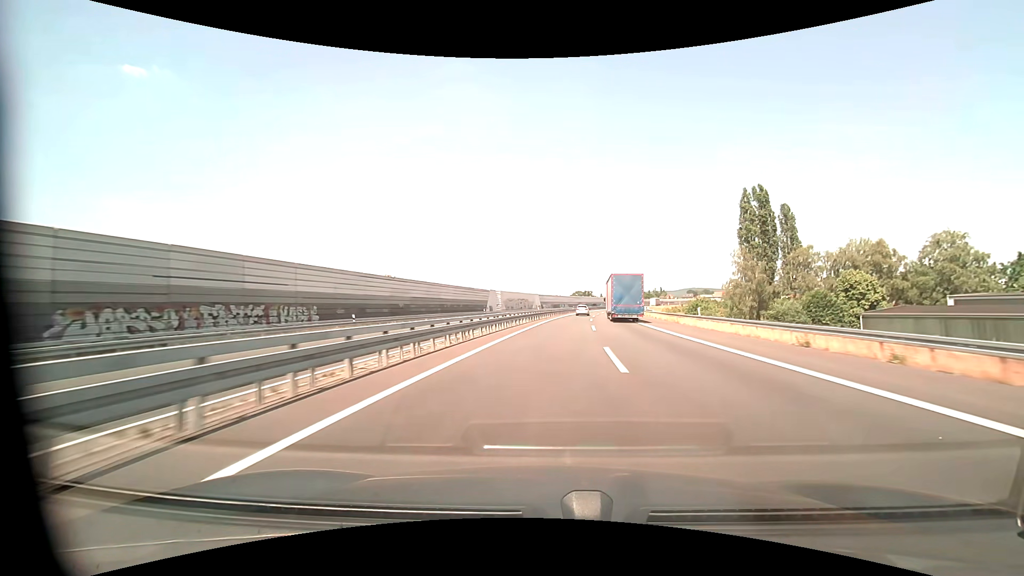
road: motorway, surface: asphalt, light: Day
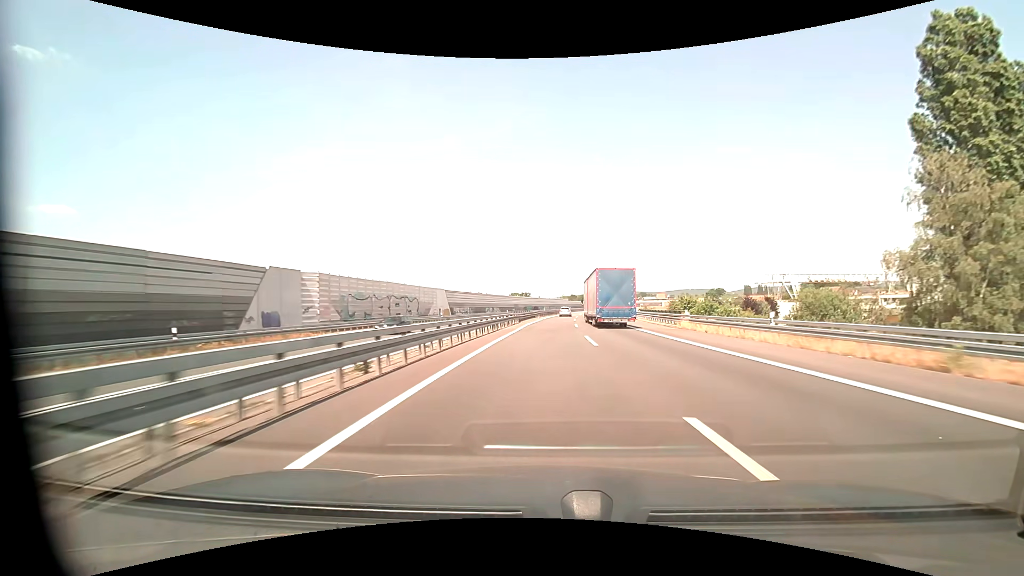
(+4.2, +64.7) m; +7°
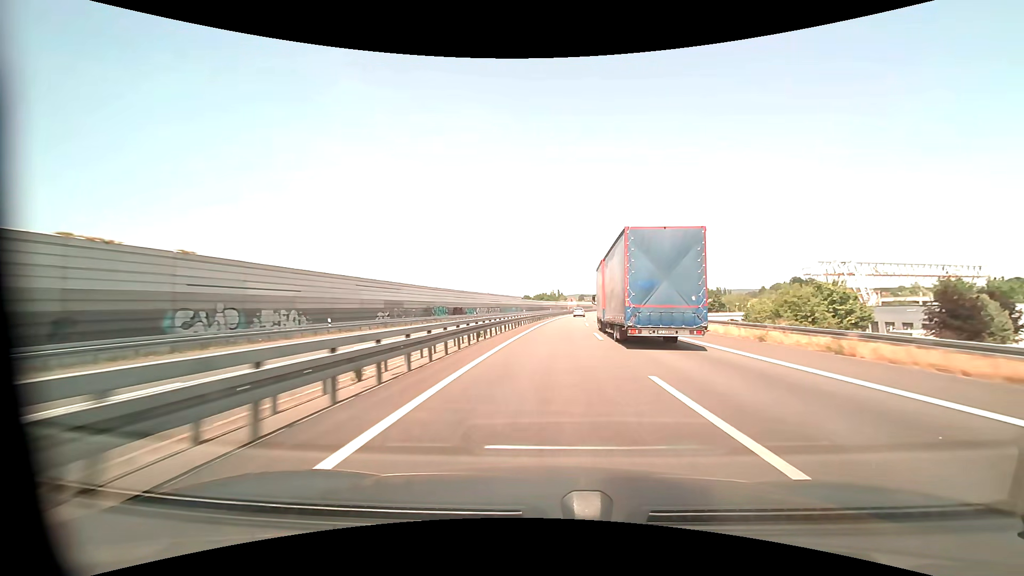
(+3.7, +87.6) m; +5°
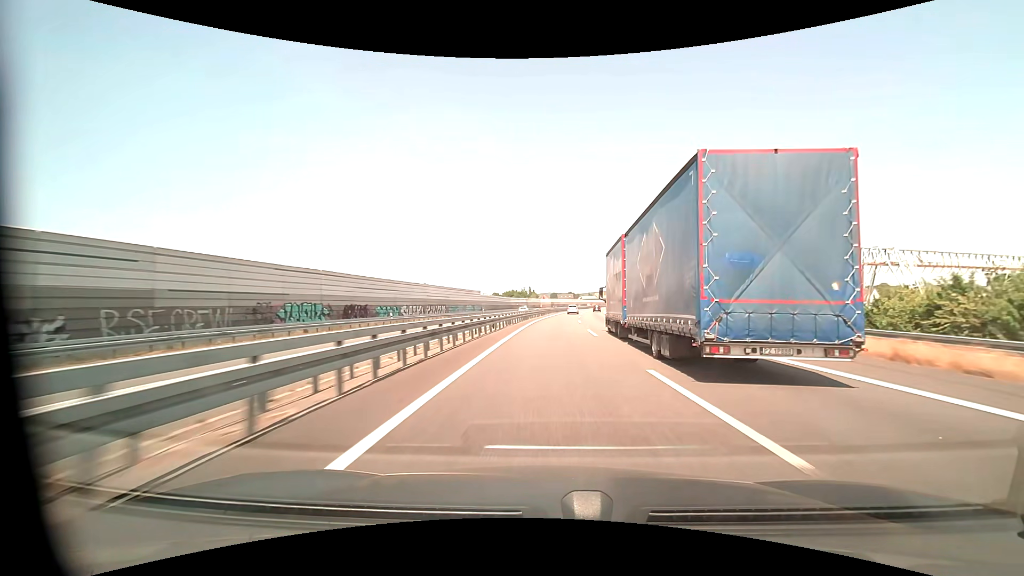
(+1.0, +36.1) m; +3°
